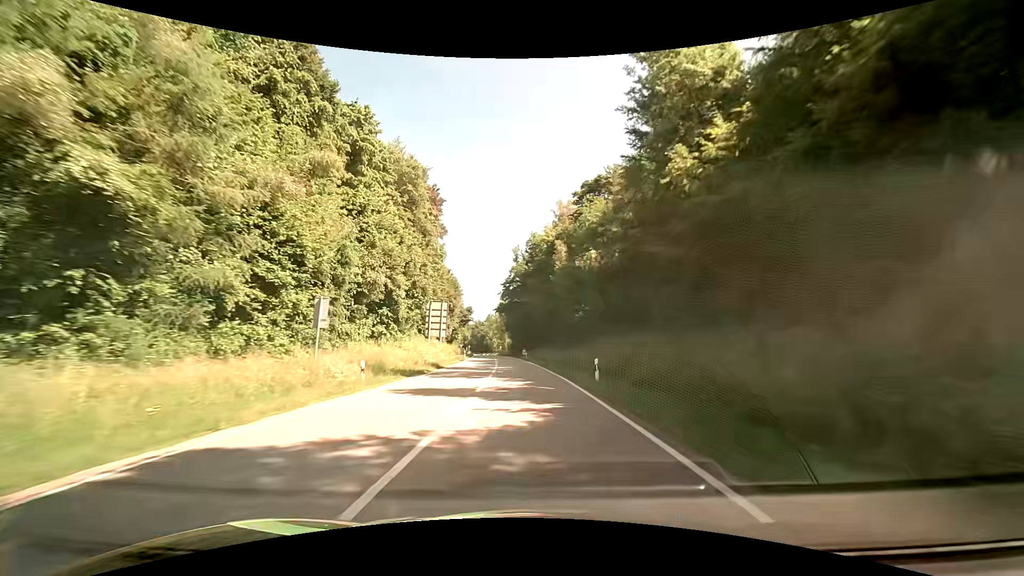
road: secondary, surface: asphalt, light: Day
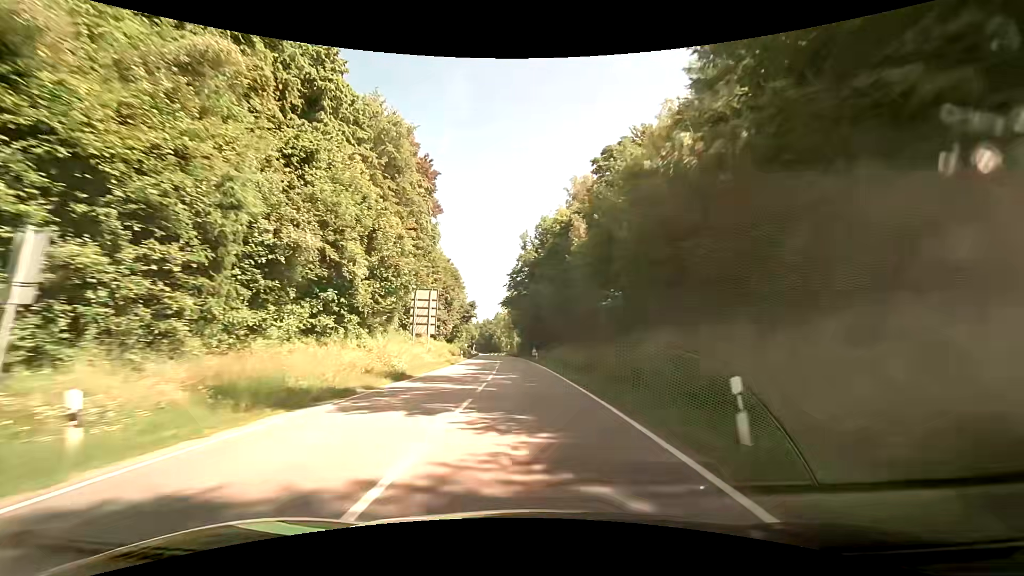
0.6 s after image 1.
(-0.1, +12.4) m; -1°
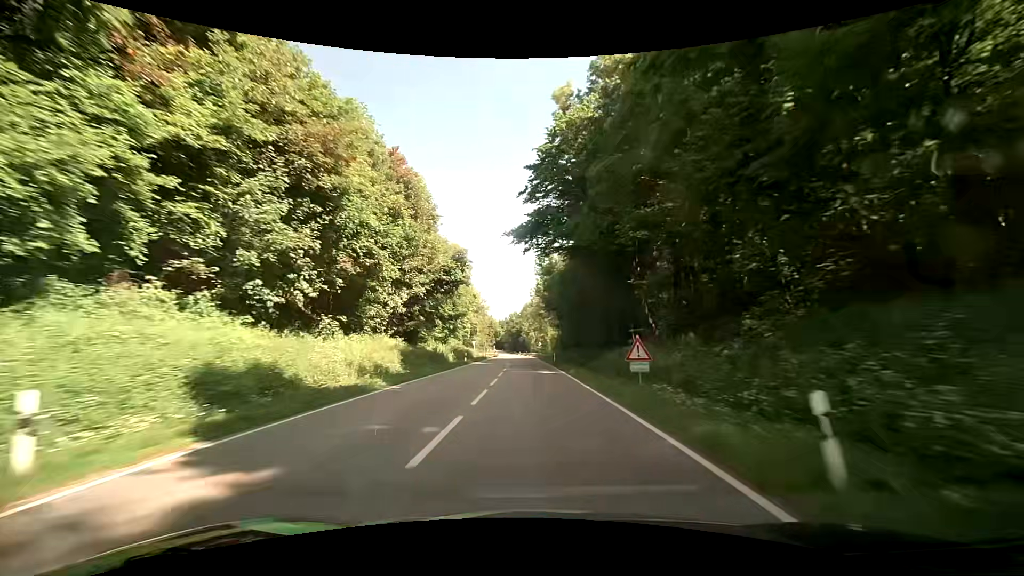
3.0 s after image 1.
(-1.9, +51.7) m; -4°
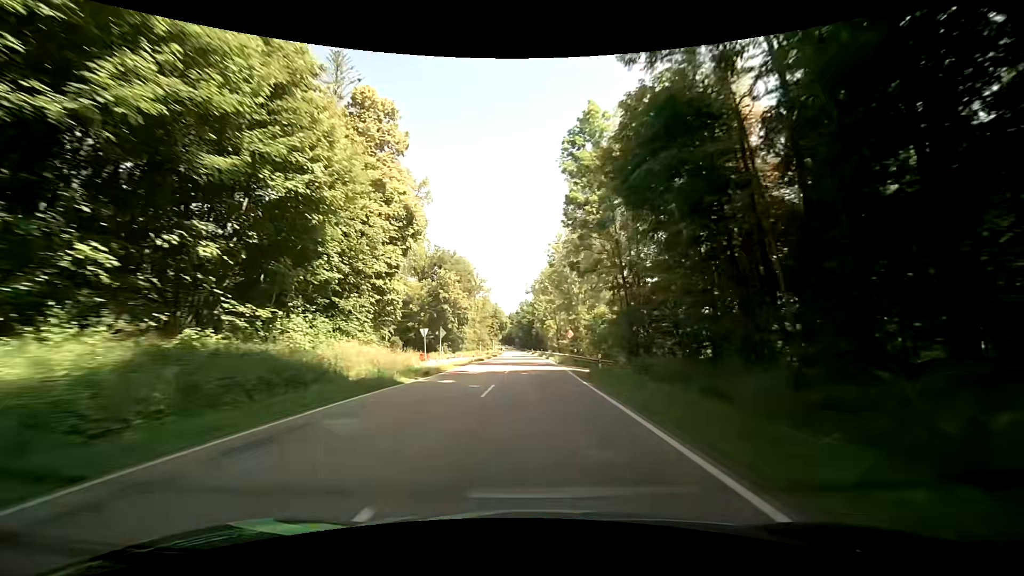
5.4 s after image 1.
(-0.9, +53.7) m; -2°
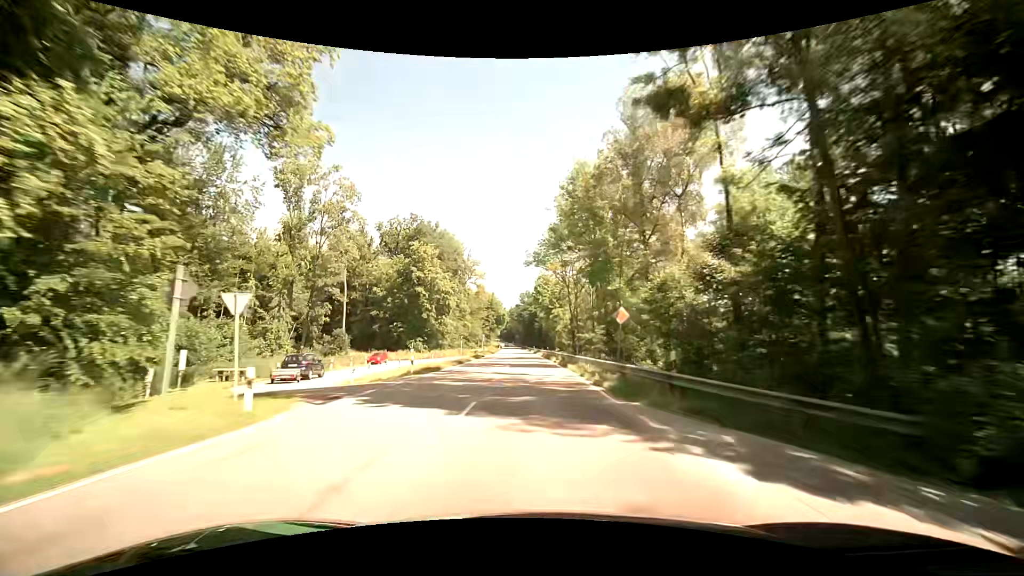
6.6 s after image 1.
(-0.1, +27.4) m; 0°
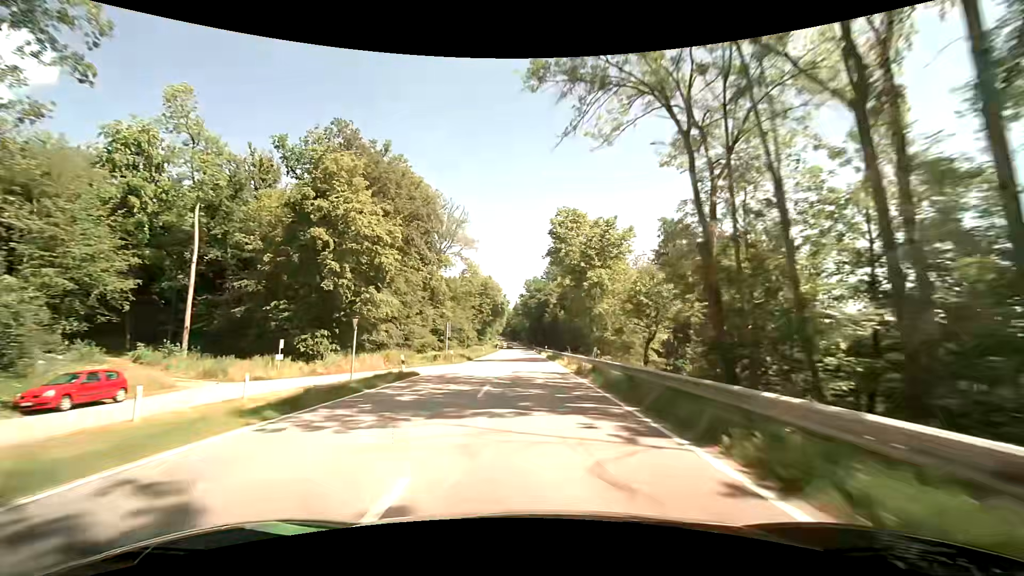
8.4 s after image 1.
(-0.7, +41.8) m; -1°
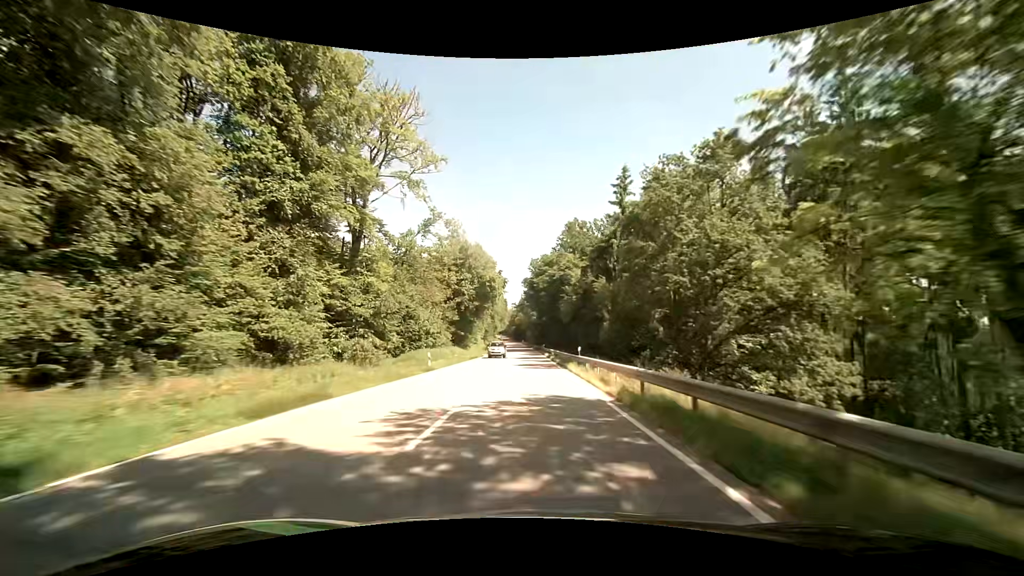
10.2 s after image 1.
(-0.2, +42.7) m; -1°
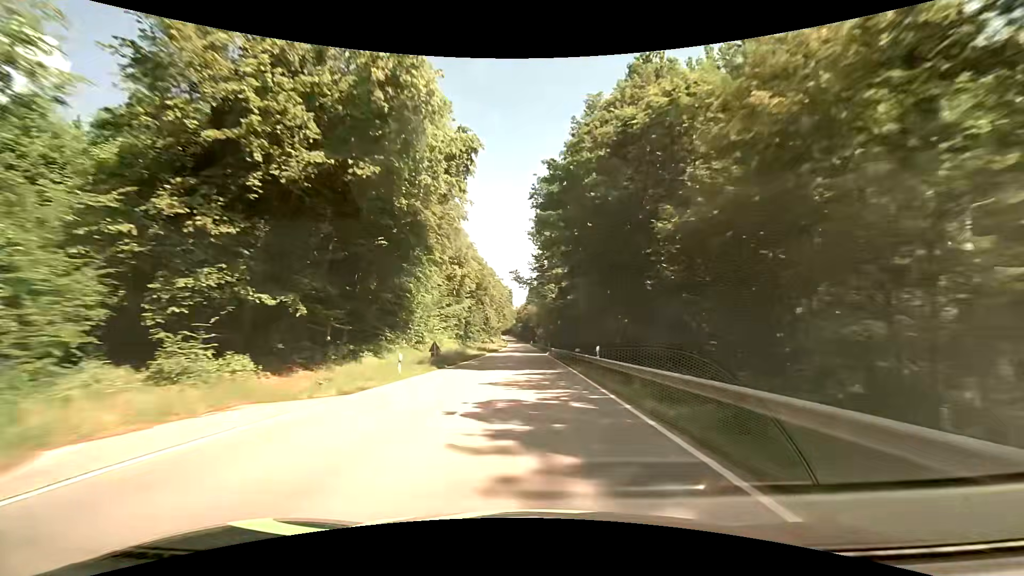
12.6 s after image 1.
(-0.3, +58.0) m; -1°
(0, +10) (0, +20) (0, +30) (0, +40) (0, +50) (0, +60) (0, +70) (0, +80) (0, +90) (-1, +100) m
